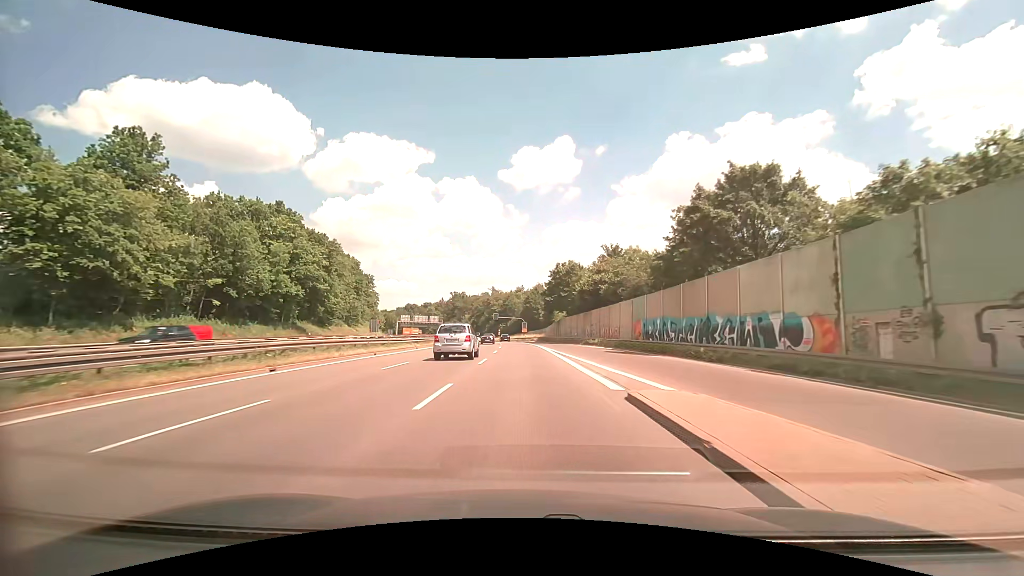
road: trunk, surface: asphalt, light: Day
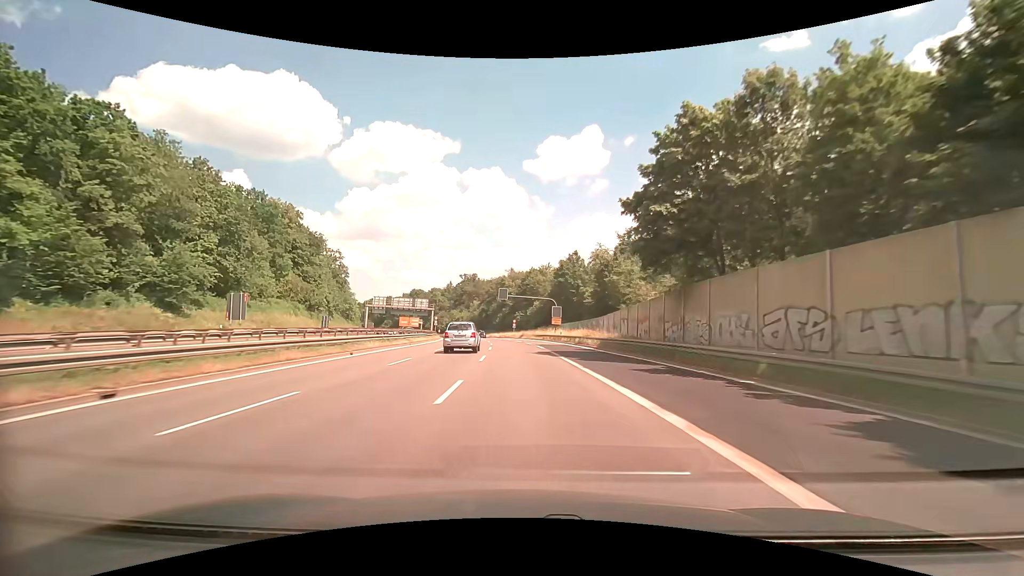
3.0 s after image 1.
(-1.3, +59.9) m; -2°
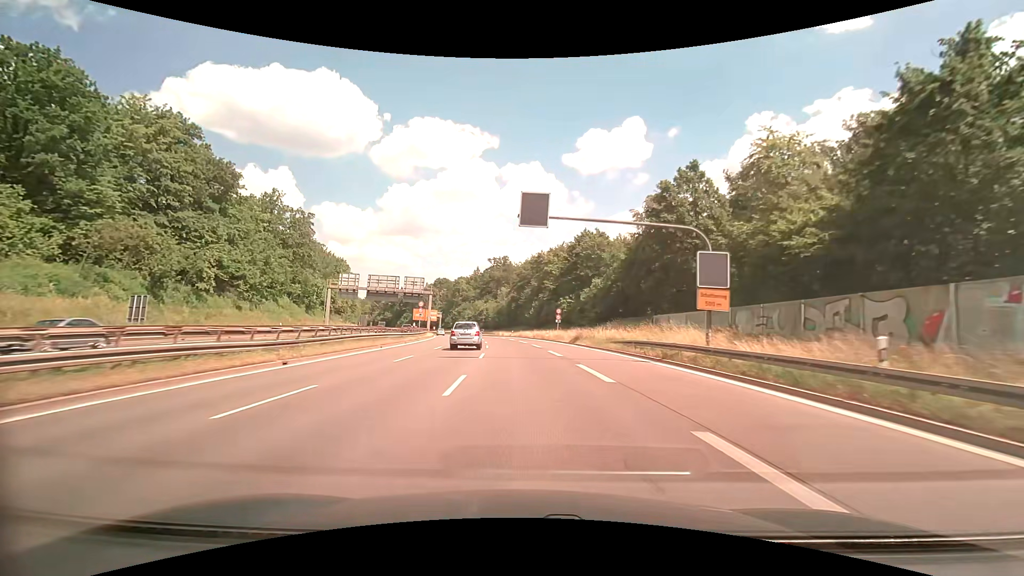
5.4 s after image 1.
(-1.7, +47.6) m; -4°
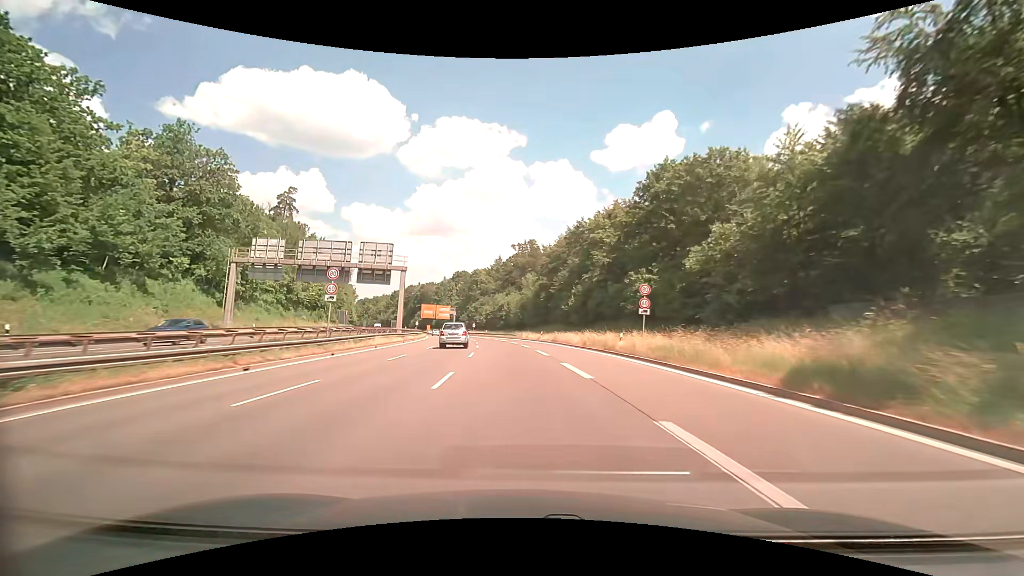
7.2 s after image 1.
(-0.9, +35.2) m; -3°
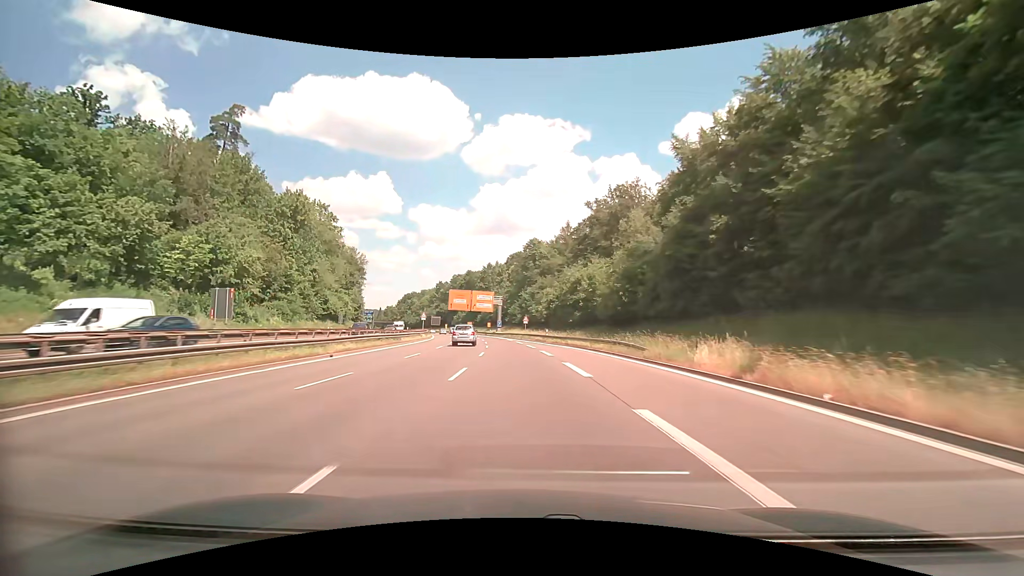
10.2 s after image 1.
(-3.9, +58.5) m; -7°
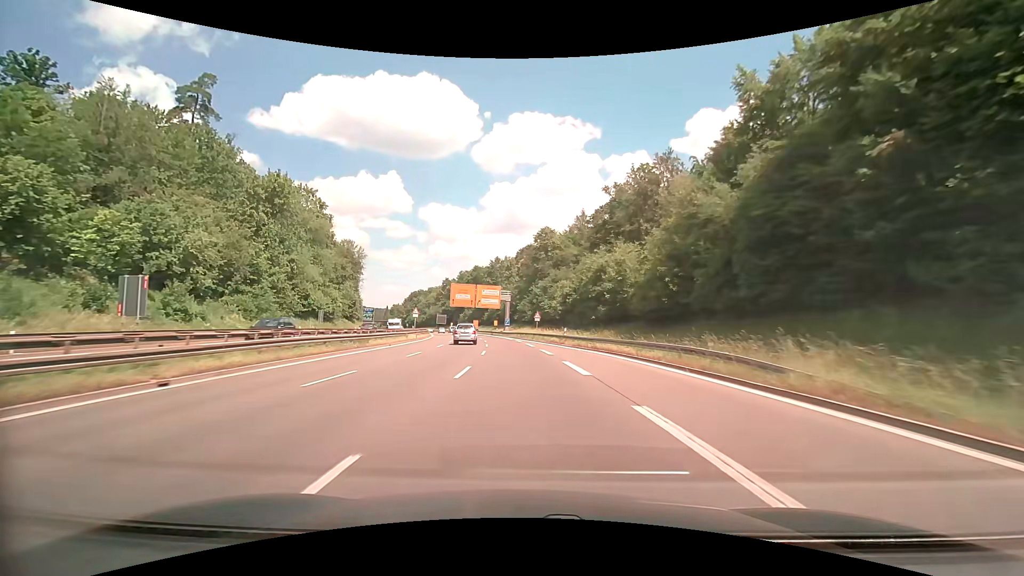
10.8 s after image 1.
(-0.2, +11.8) m; -1°
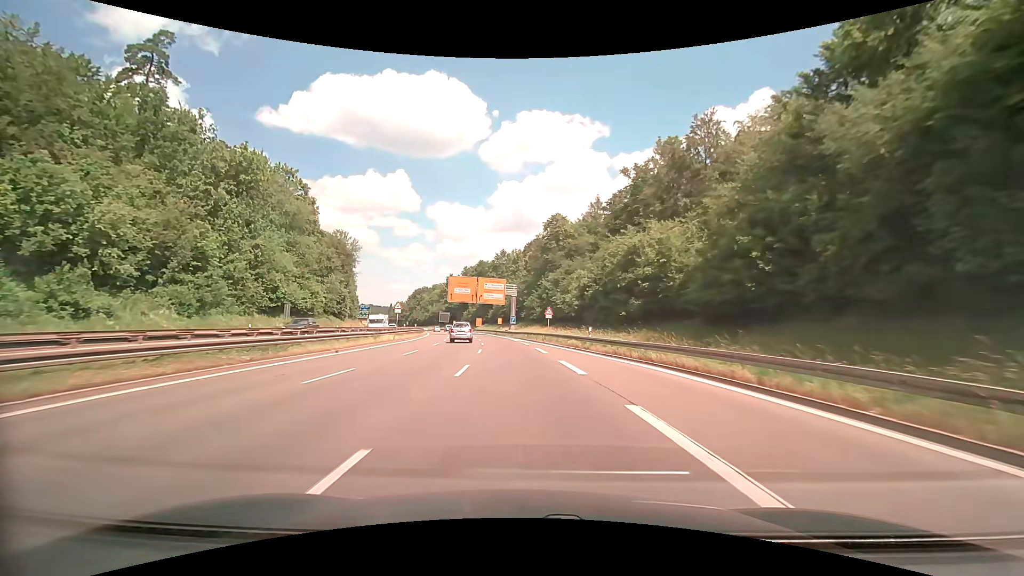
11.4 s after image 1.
(-0.1, +11.9) m; -1°
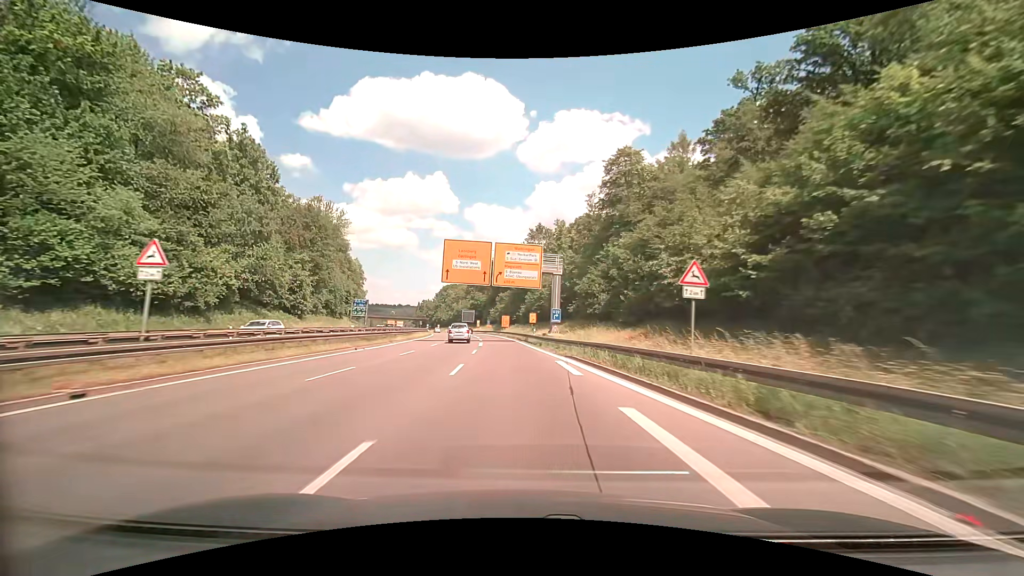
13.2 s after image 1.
(-1.2, +36.0) m; -4°
